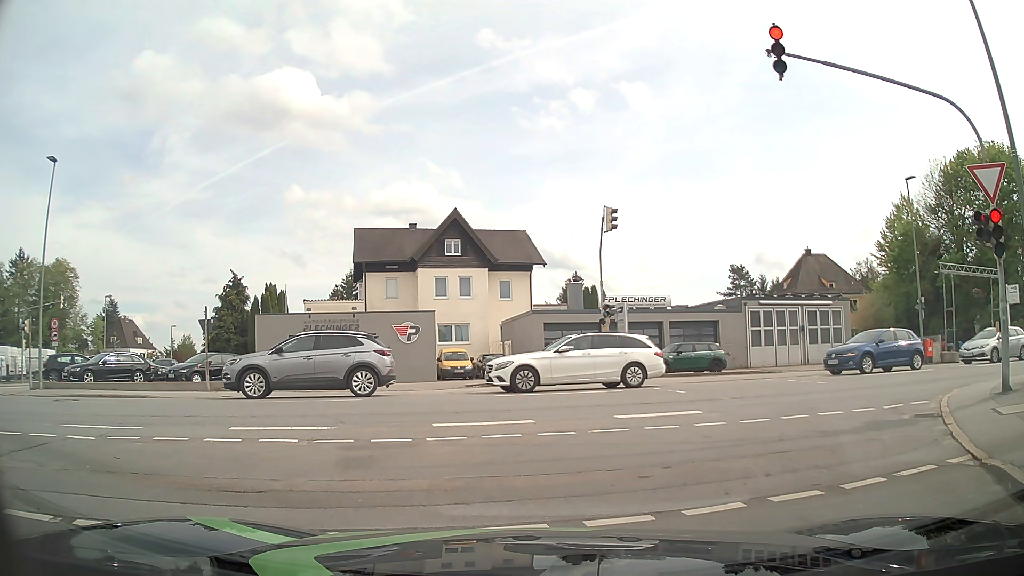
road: residential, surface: asphalt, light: Day
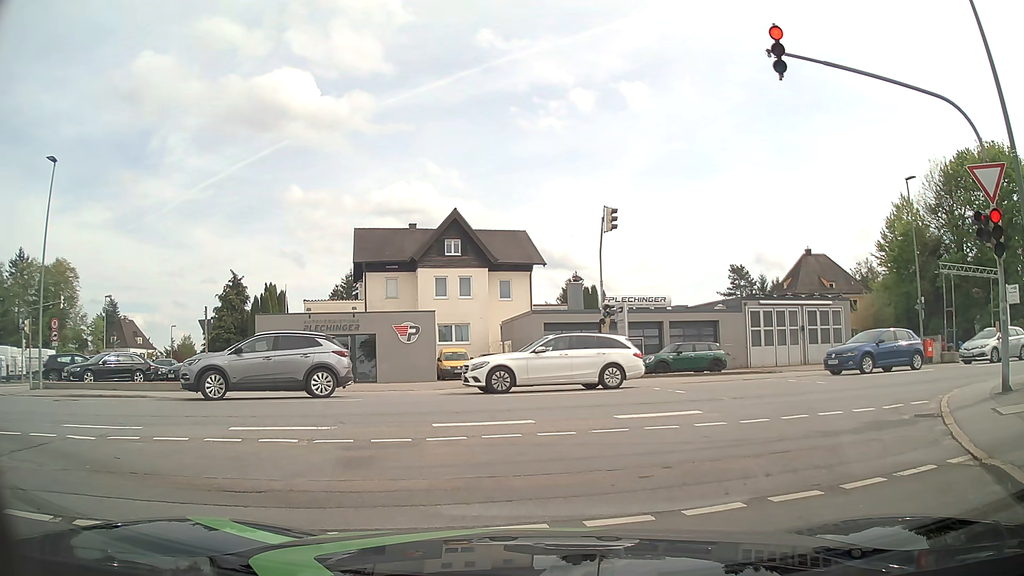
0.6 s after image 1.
(0.0, 0.0) m; 0°
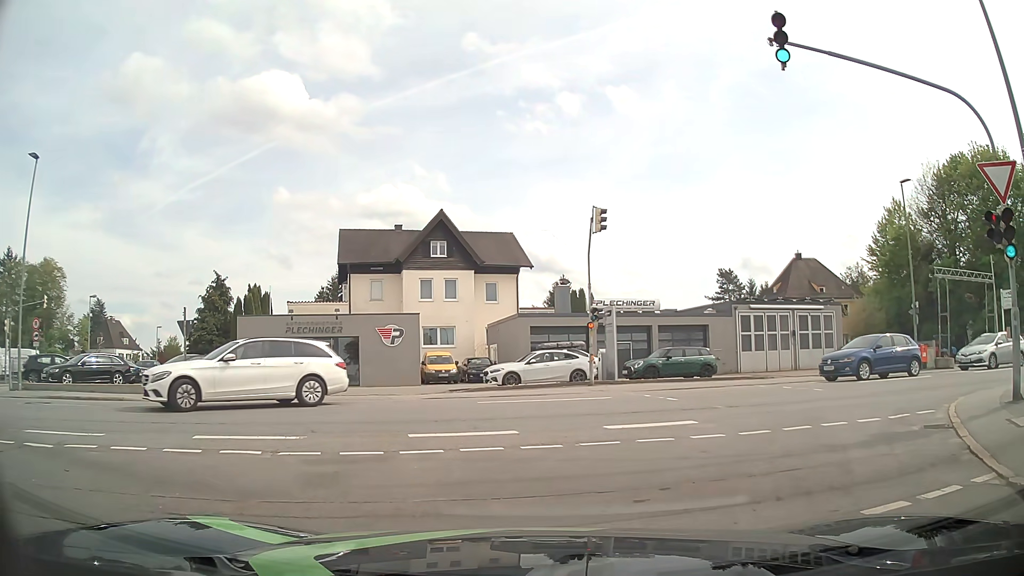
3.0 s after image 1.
(0.0, +0.8) m; 0°
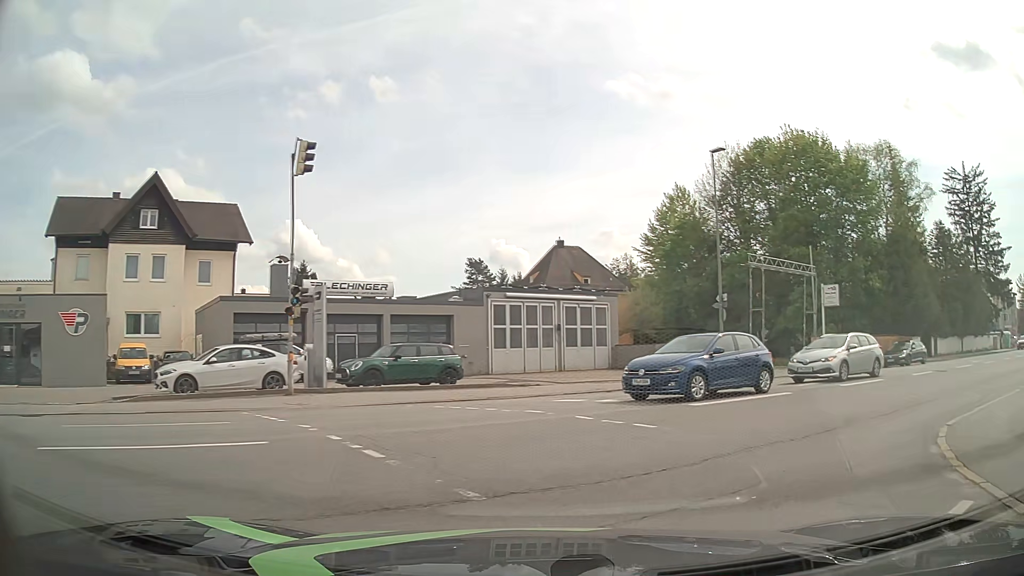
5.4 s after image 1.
(+1.4, +7.6) m; +22°
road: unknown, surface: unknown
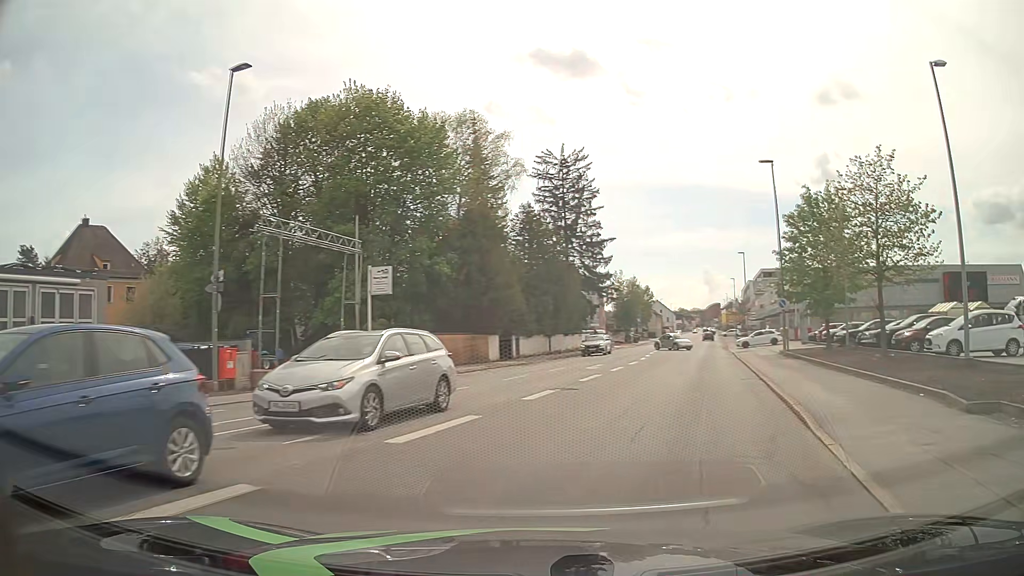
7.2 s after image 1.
(+3.3, +9.6) m; +38°
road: tertiary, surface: asphalt
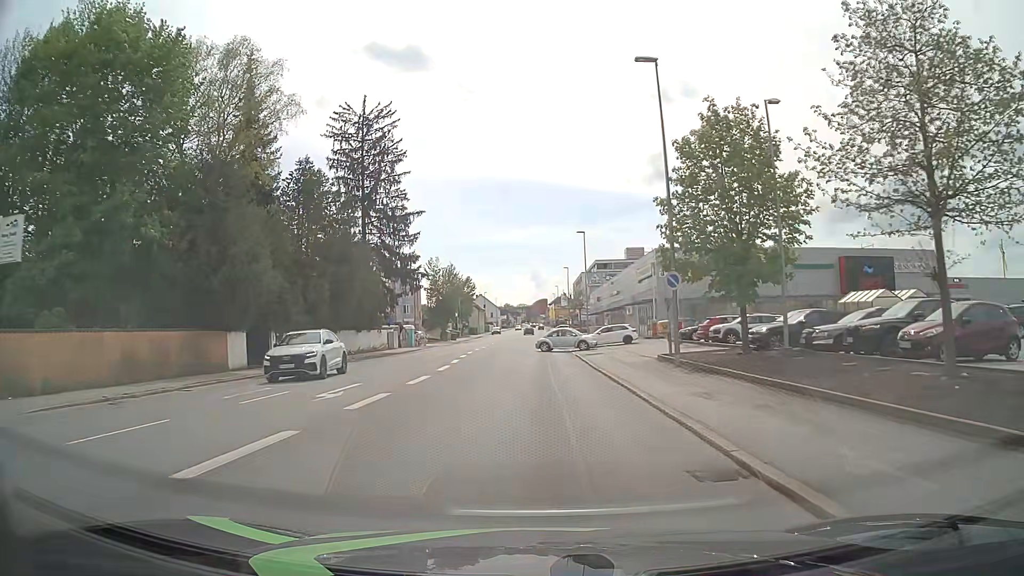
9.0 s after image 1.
(+2.8, +14.0) m; +15°
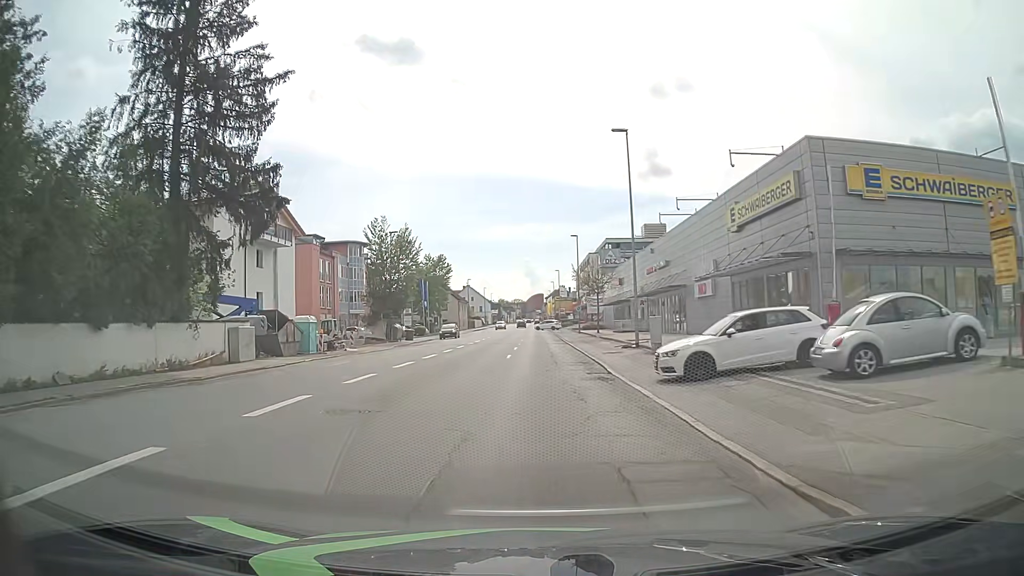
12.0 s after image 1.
(+0.1, +32.8) m; 0°
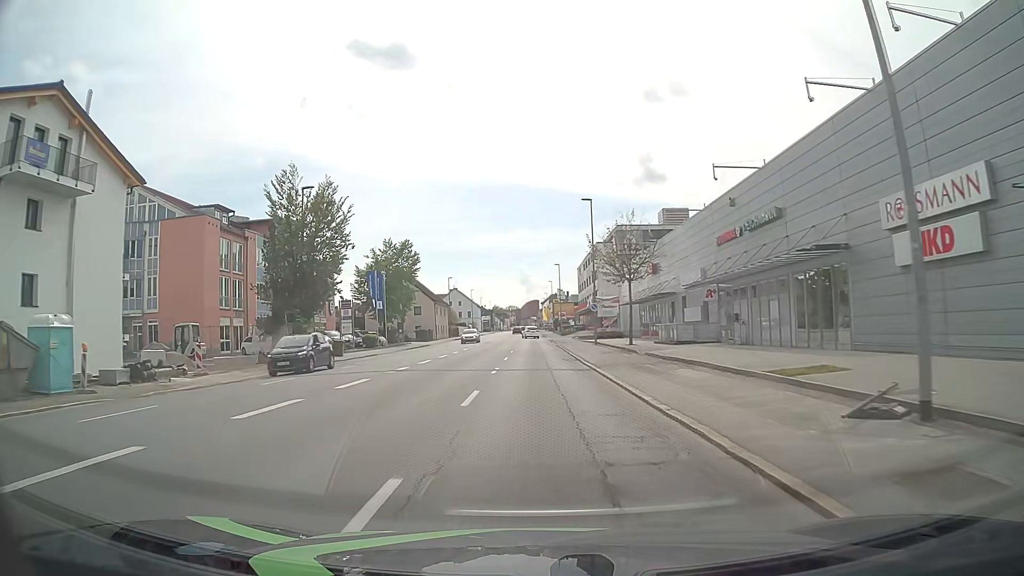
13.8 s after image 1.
(+0.1, +23.9) m; 0°
(0, +10) (0, +20) (0, +30) (0, +40) (0, +50) (0, +60) (0, +70) (0, +80) (0, +90) (0, +100) m
